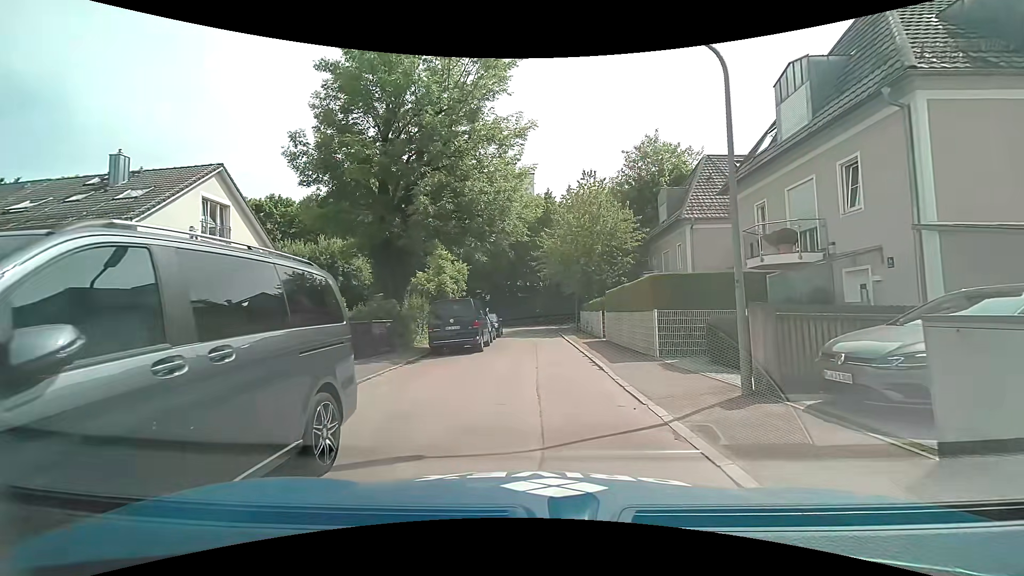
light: Day
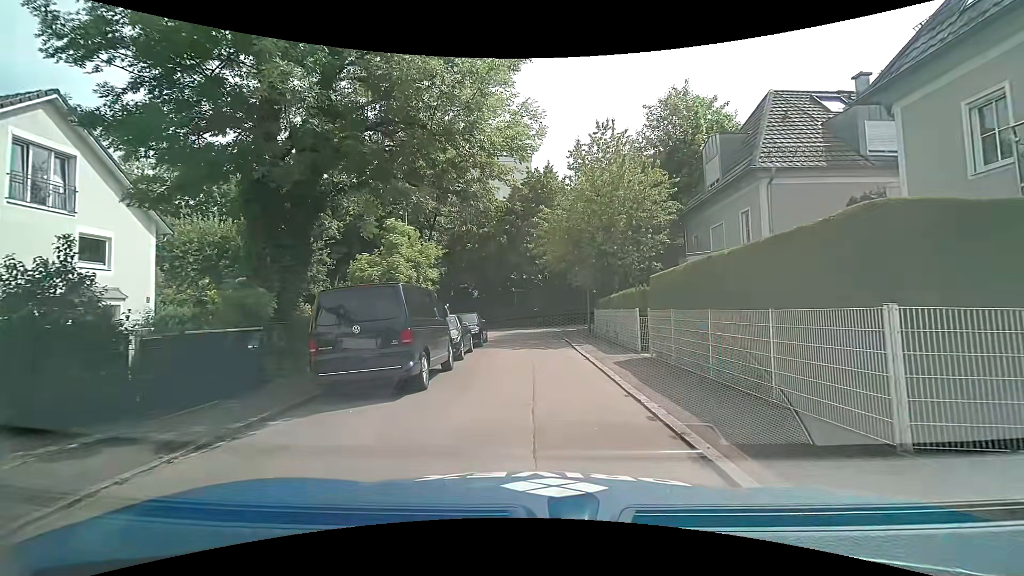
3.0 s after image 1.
(-0.1, +9.1) m; -2°
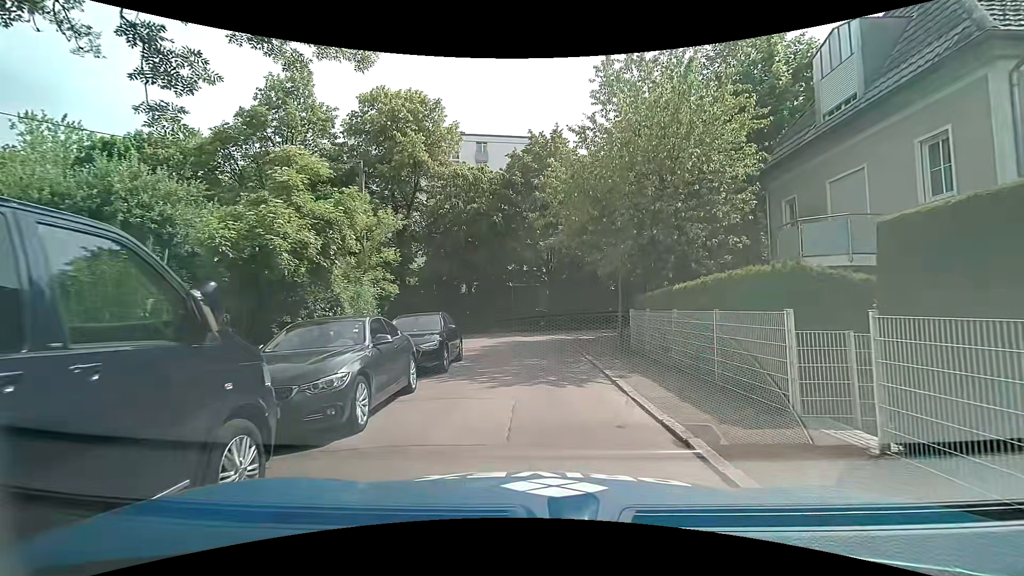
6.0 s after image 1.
(0.0, +8.8) m; +2°
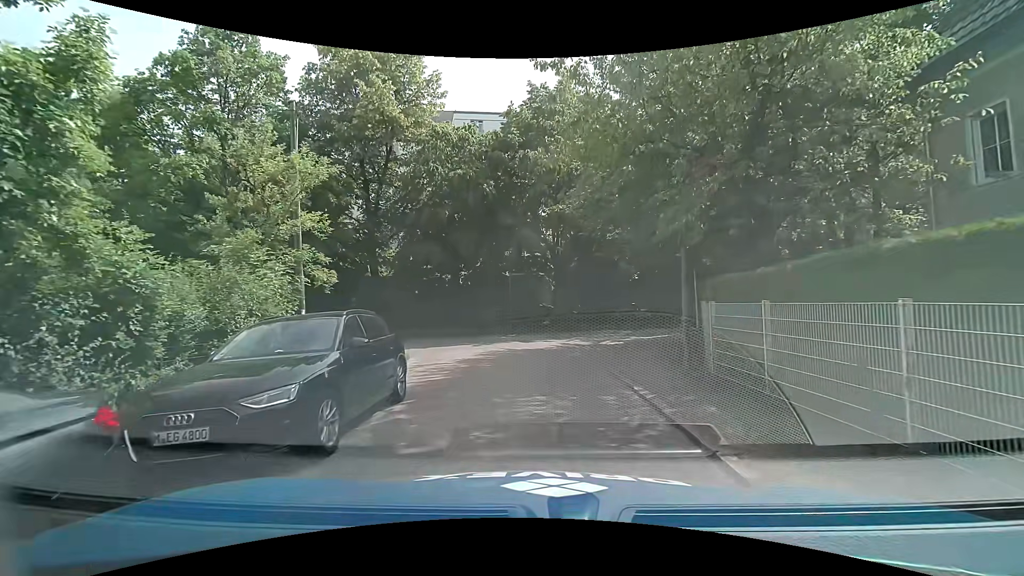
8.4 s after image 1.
(-0.2, +6.9) m; -1°
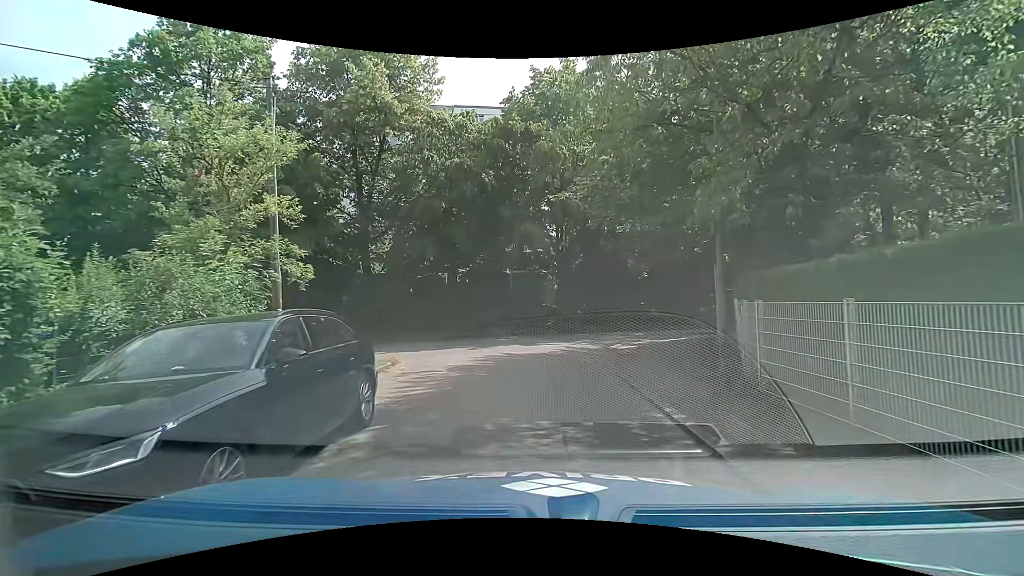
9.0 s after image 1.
(-0.1, +1.7) m; -1°
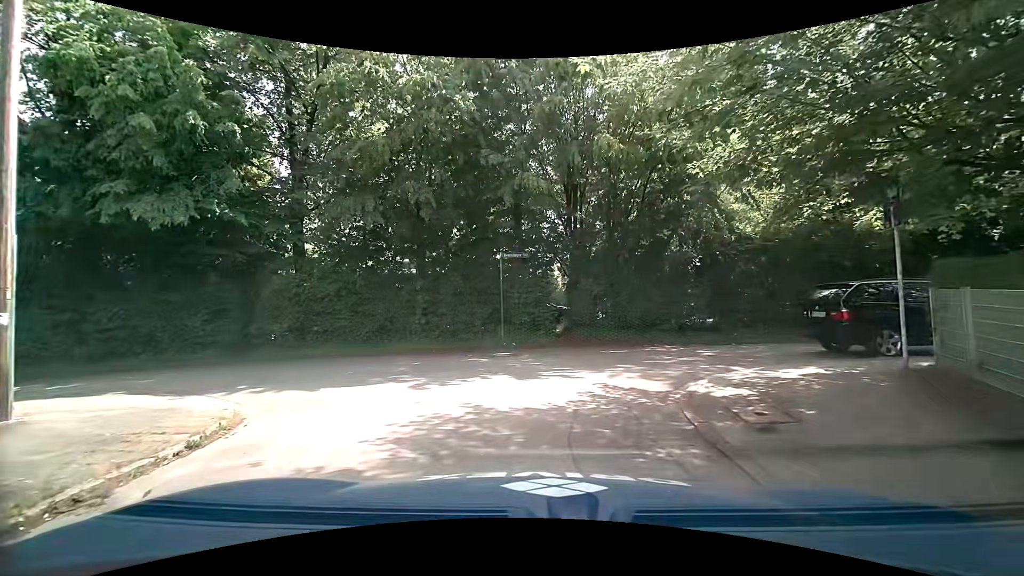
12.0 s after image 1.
(-0.1, +7.8) m; +1°
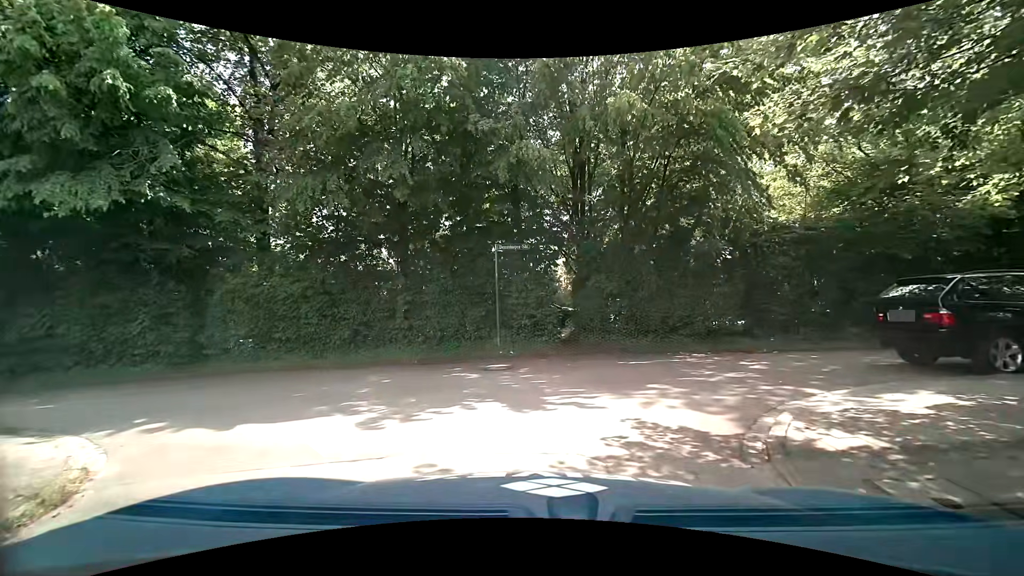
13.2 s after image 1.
(0.0, +2.5) m; -1°
